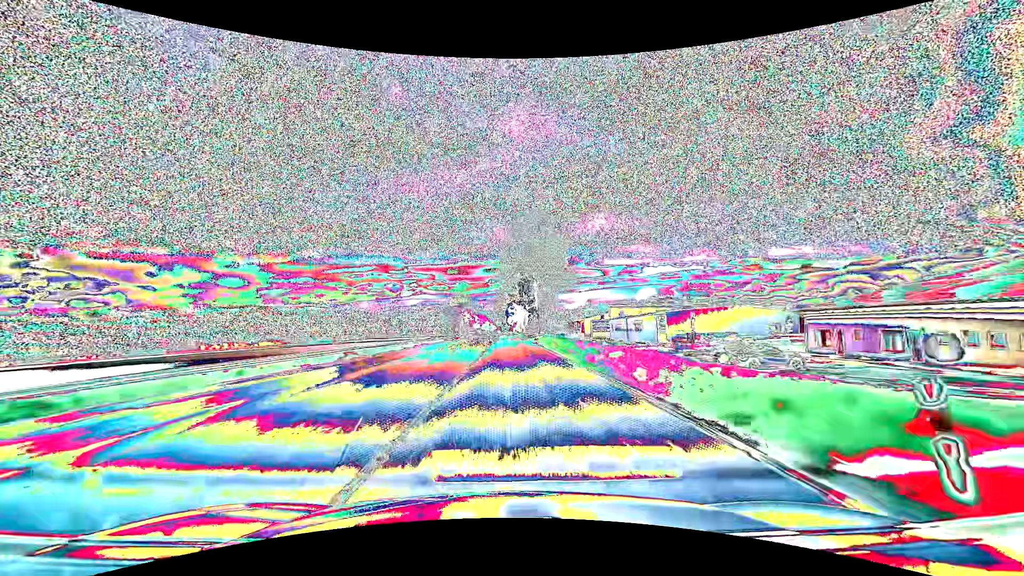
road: primary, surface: asphalt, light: Day
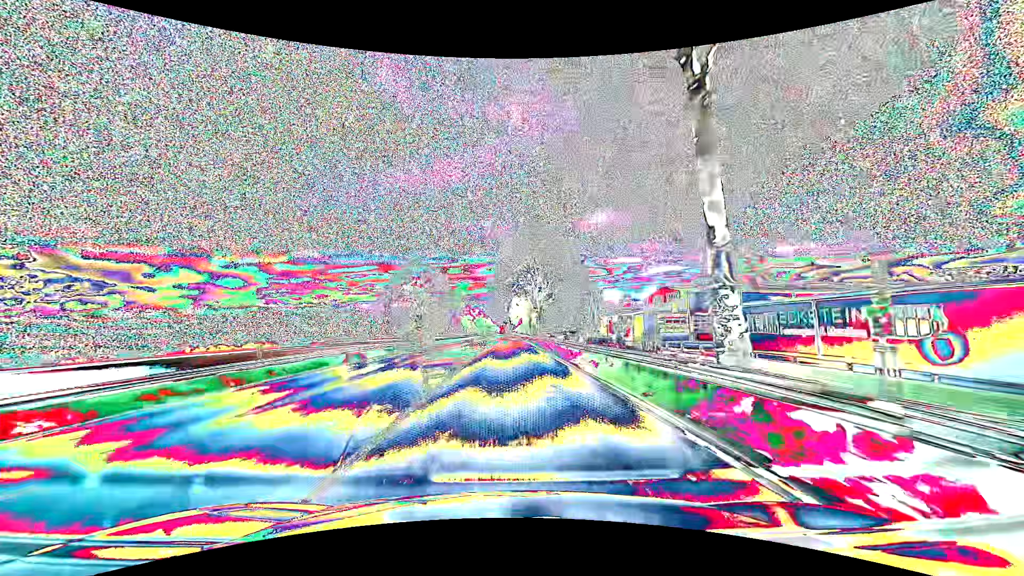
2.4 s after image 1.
(0.0, +63.4) m; 0°
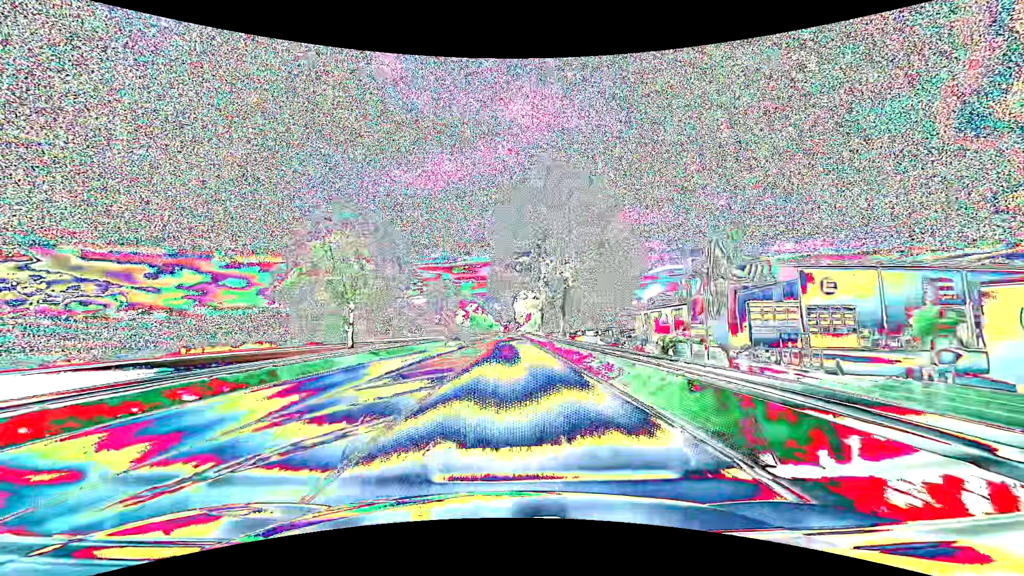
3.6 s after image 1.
(-0.1, +31.7) m; -1°
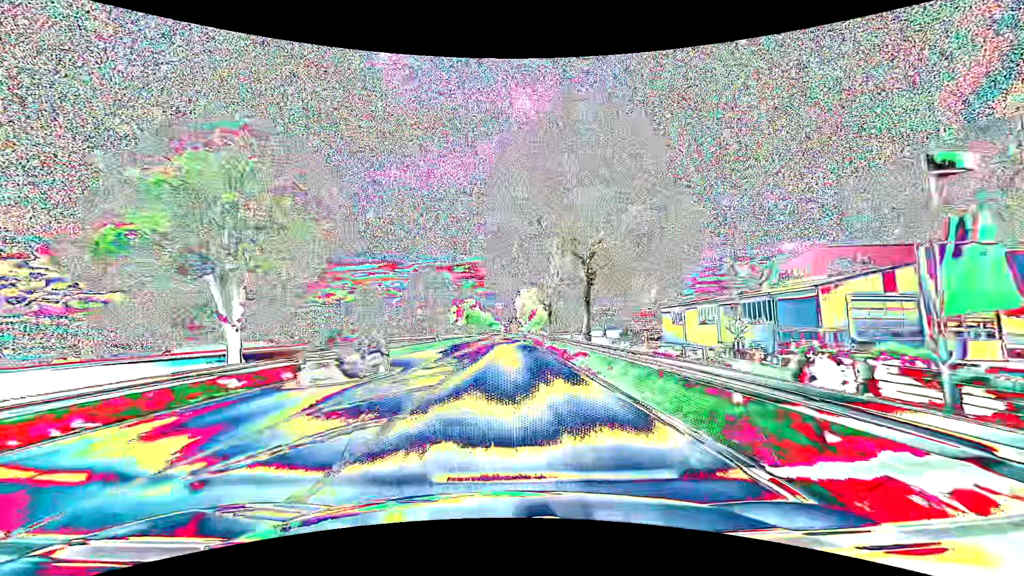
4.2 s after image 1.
(0.0, +15.9) m; 0°
(0, +10) (0, +20) (0, +30) (0, +40) (0, +50) (0, +60) (0, +70) (0, +80) (0, +90) (0, +100) m
